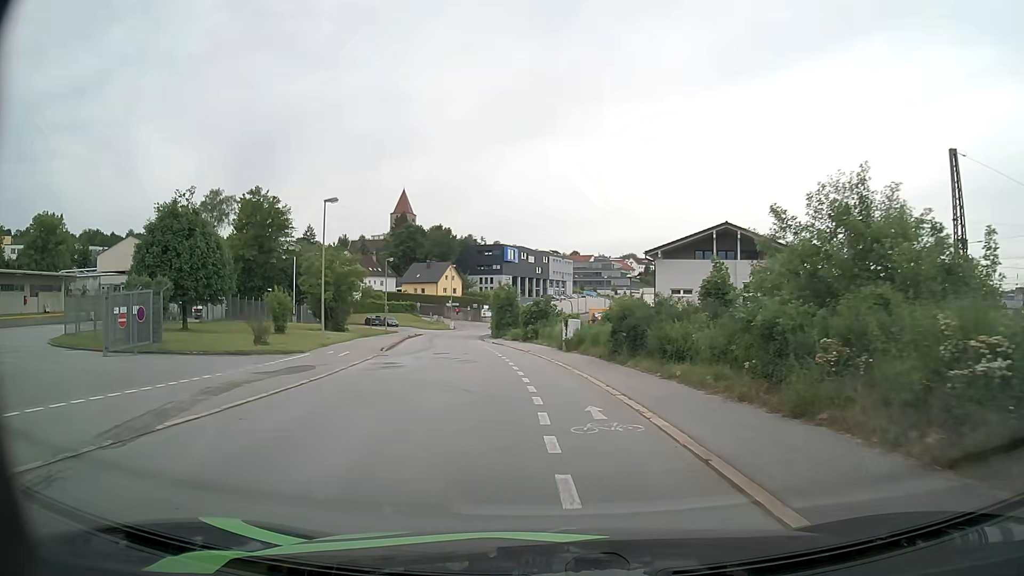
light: Day
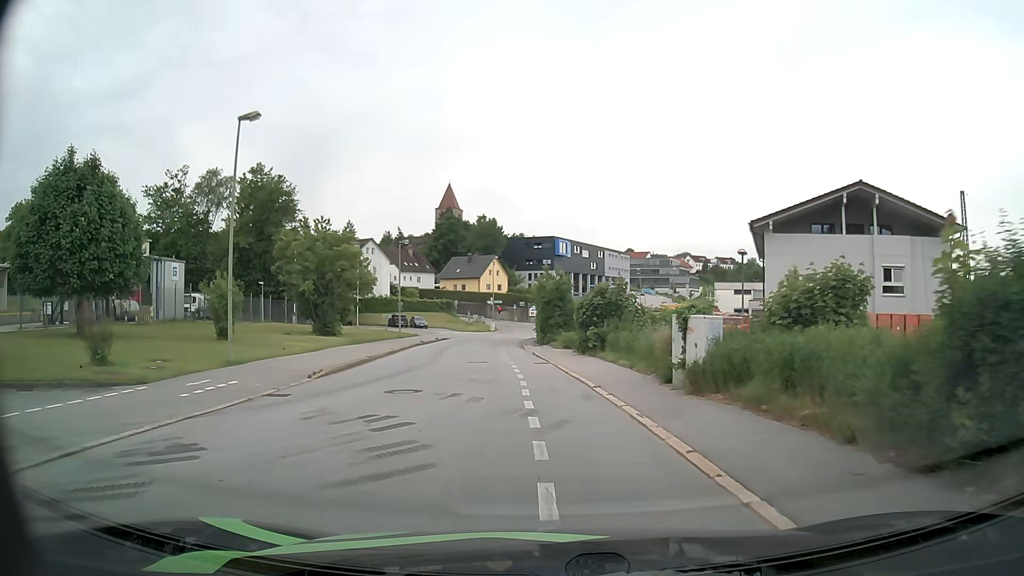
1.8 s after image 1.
(-0.6, +16.5) m; -4°
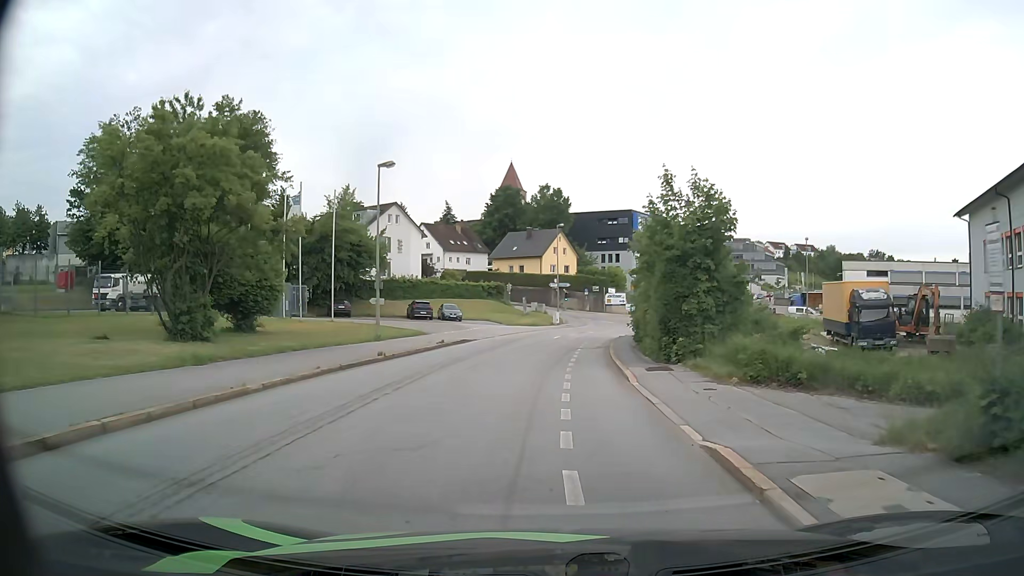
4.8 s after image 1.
(-1.5, +25.9) m; -6°
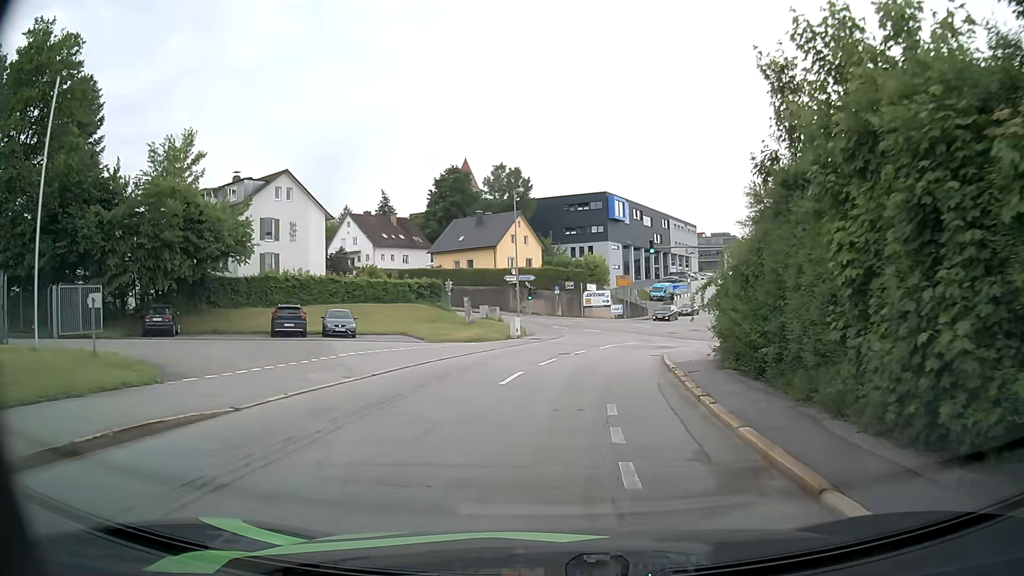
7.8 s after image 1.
(+0.5, +24.1) m; +3°
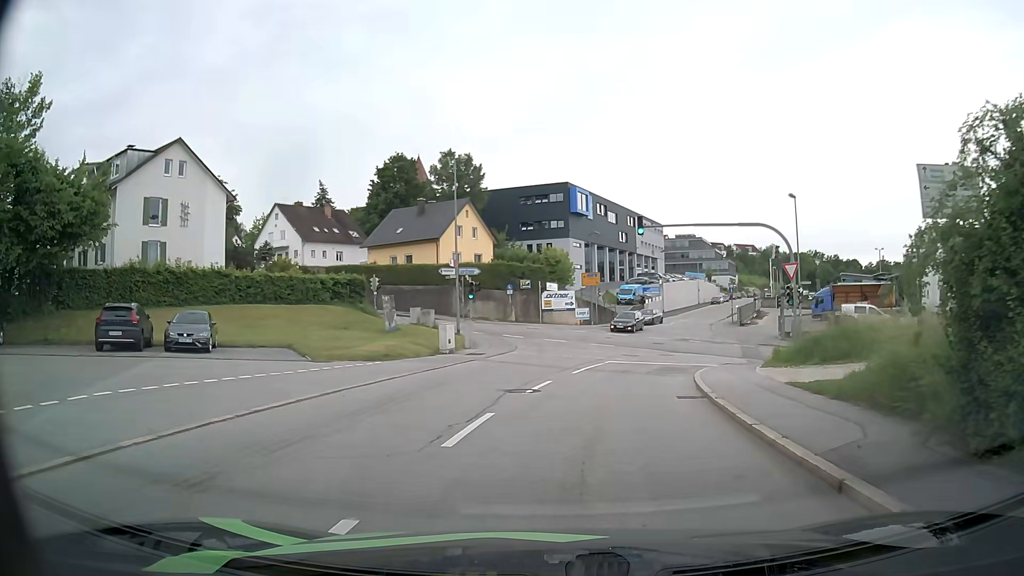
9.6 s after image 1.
(+0.3, +11.8) m; +4°
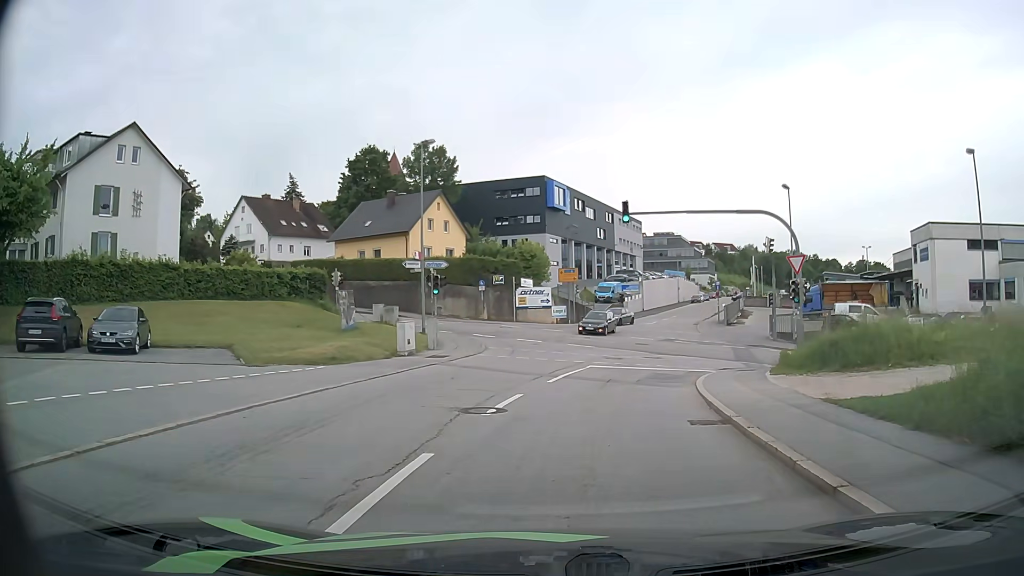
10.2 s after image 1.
(+0.1, +3.3) m; +2°
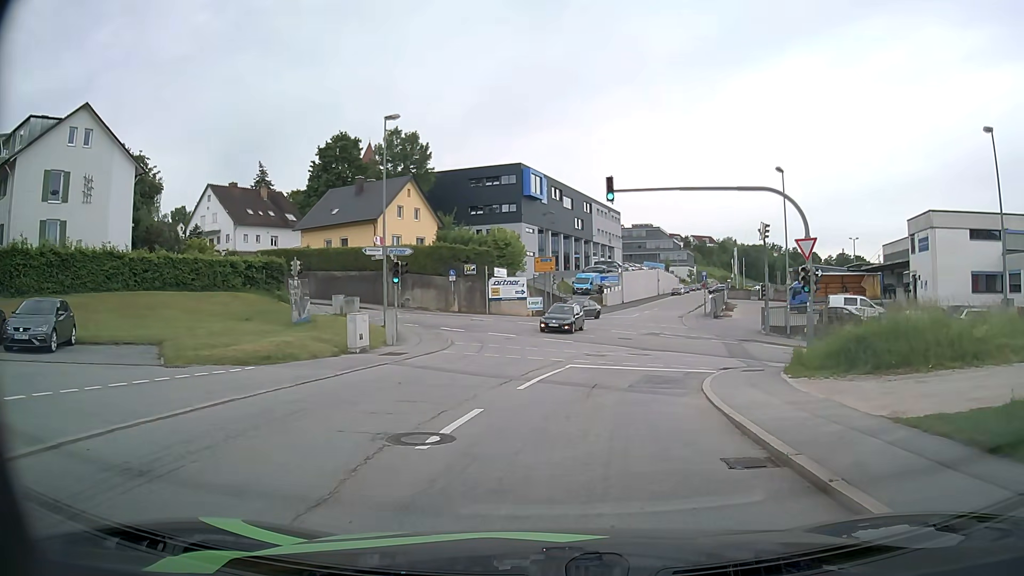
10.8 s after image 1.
(0.0, +3.3) m; +1°
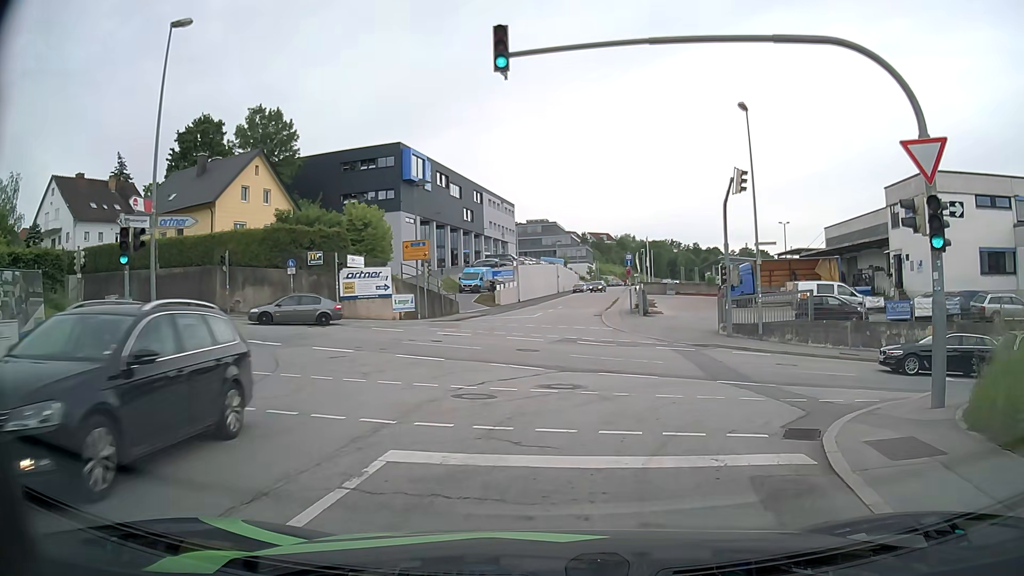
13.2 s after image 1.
(+0.9, +12.5) m; +9°
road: residential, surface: asphalt
